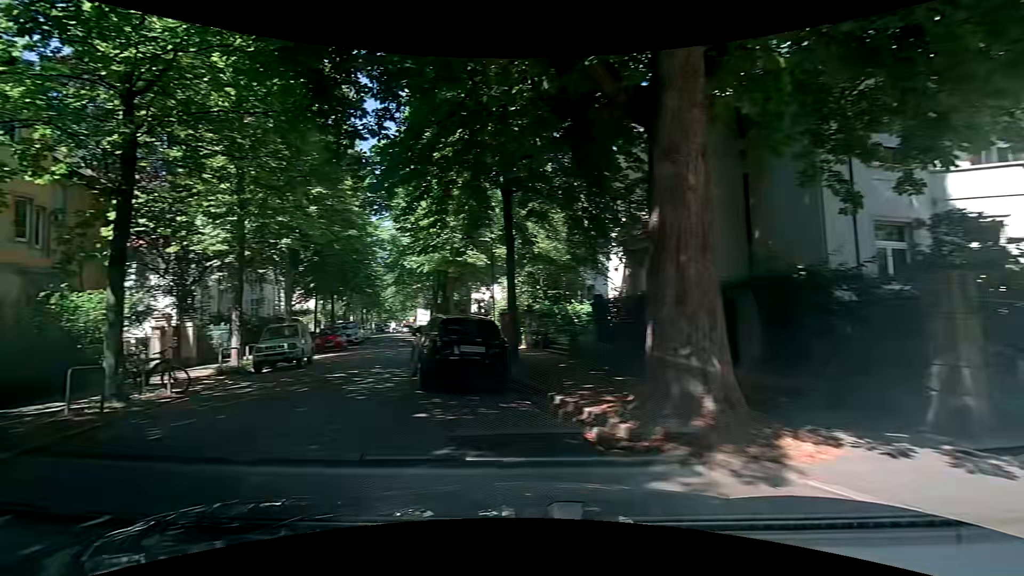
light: Day
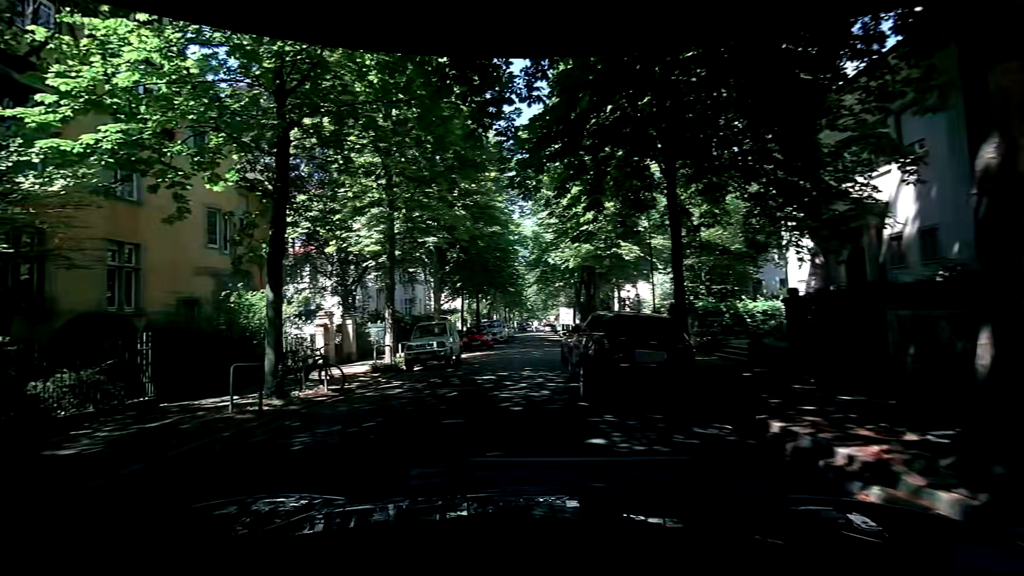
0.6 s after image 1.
(-0.3, +1.9) m; -14°
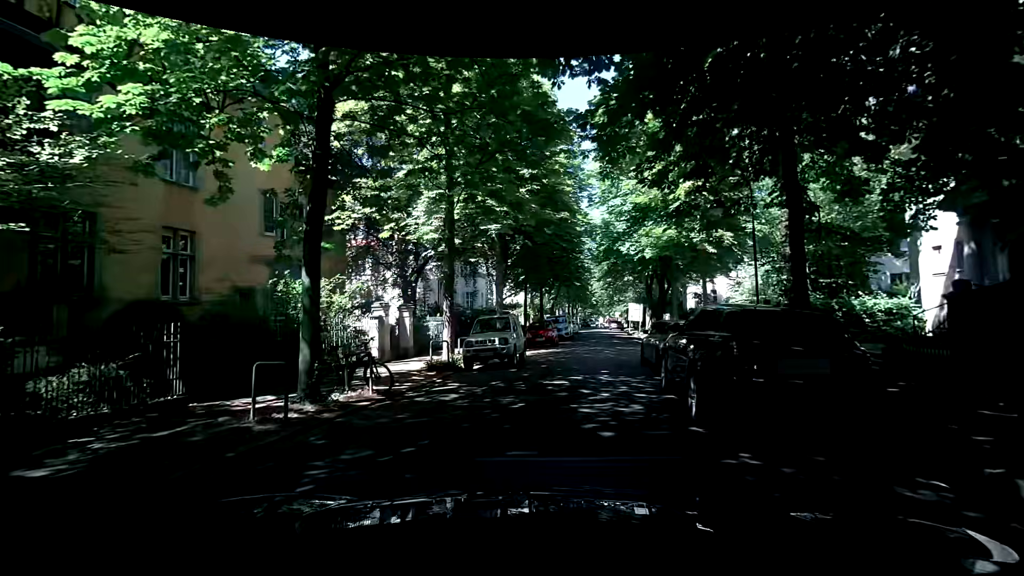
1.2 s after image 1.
(-0.2, +2.1) m; -7°
